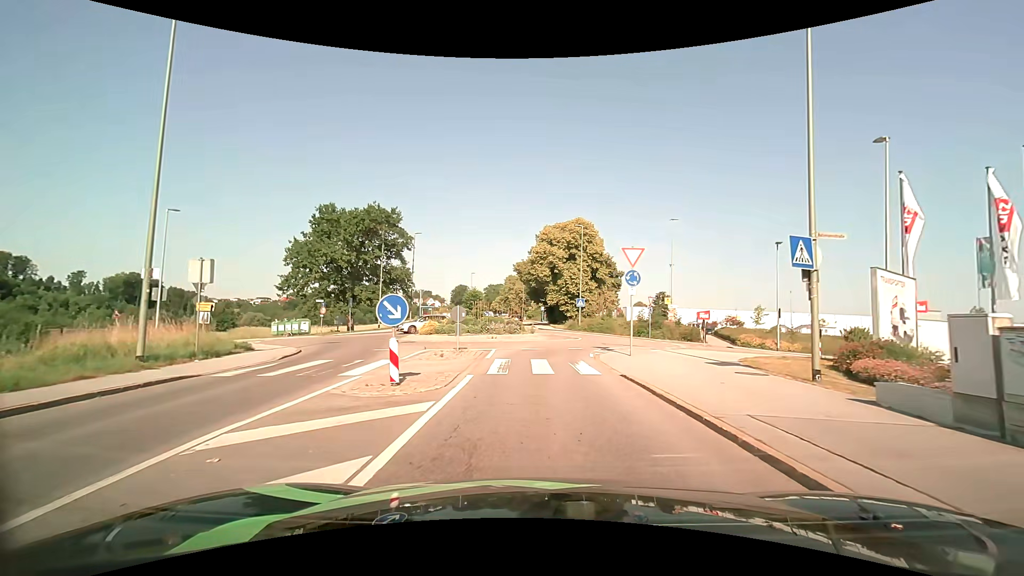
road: tertiary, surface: asphalt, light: Day
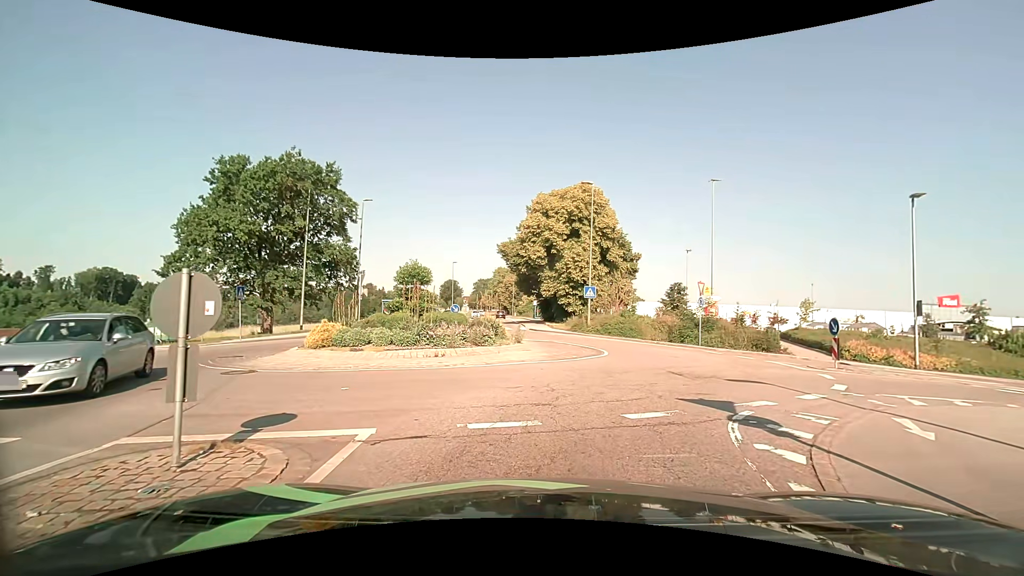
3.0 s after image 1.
(+0.1, +13.9) m; +1°
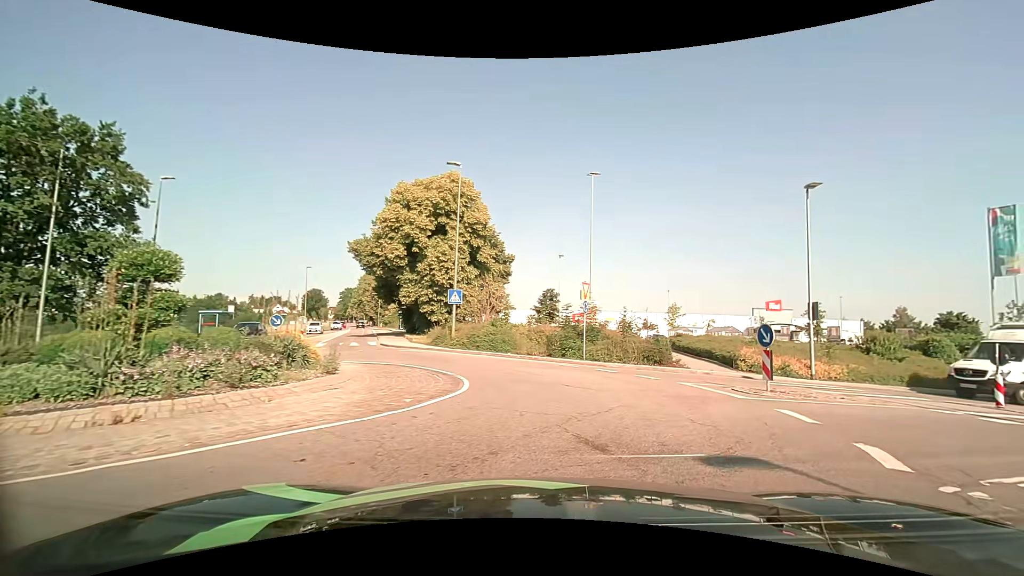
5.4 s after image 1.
(+0.7, +6.5) m; +15°
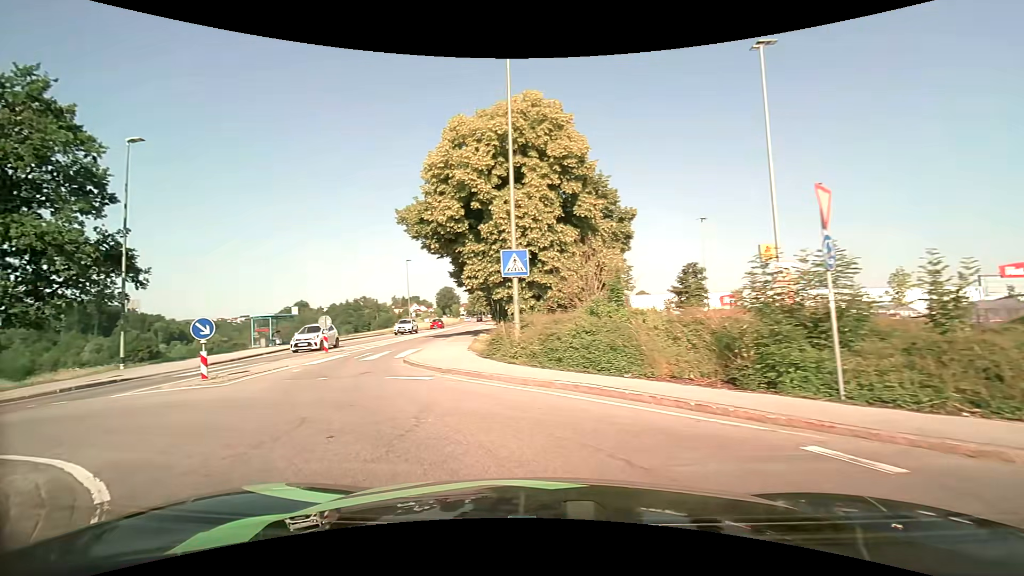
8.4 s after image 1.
(+0.2, +13.6) m; -15°
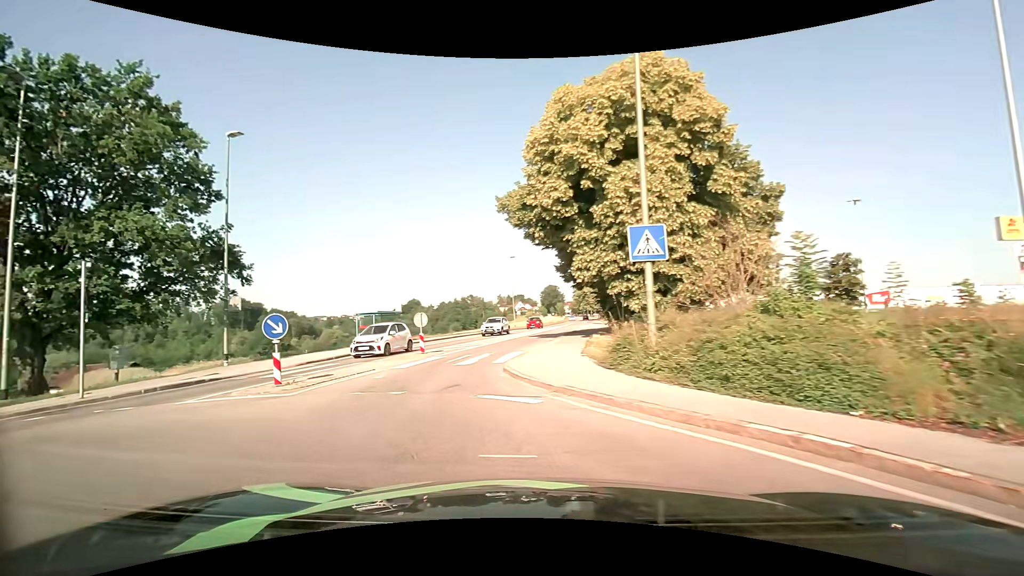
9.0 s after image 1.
(-0.4, +3.3) m; -12°
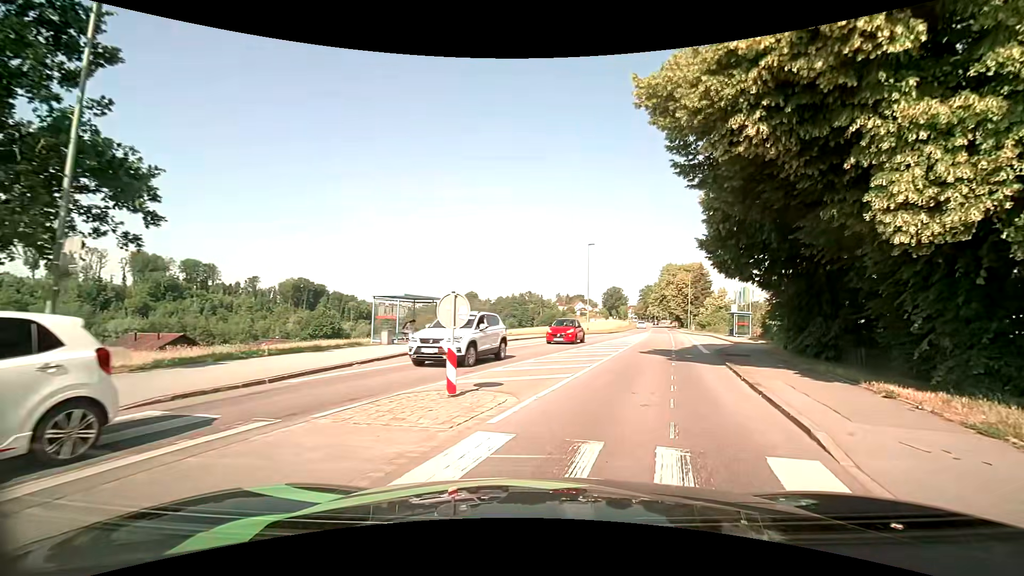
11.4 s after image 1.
(-2.5, +12.9) m; -8°
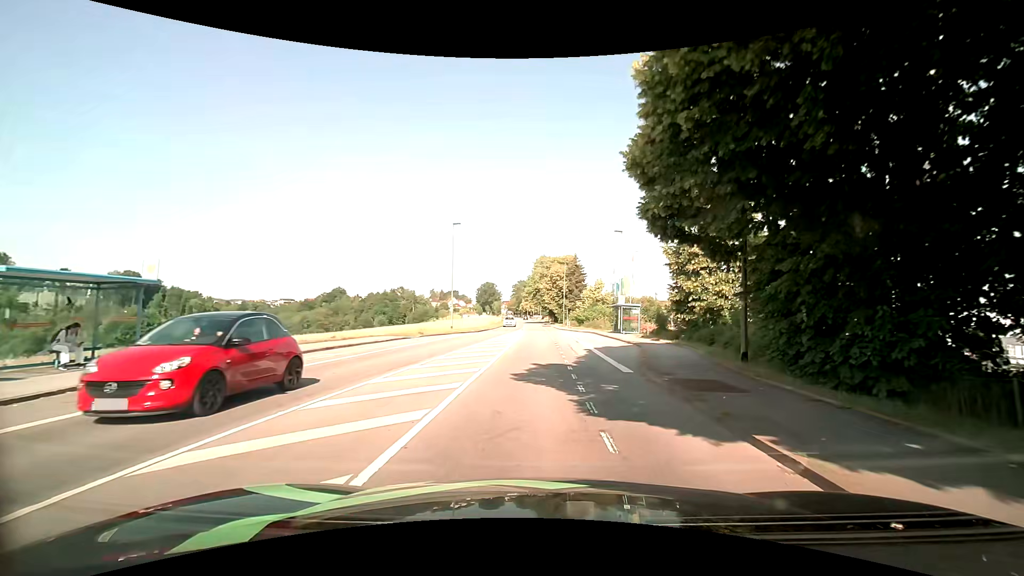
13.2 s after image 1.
(+1.9, +11.1) m; +16°
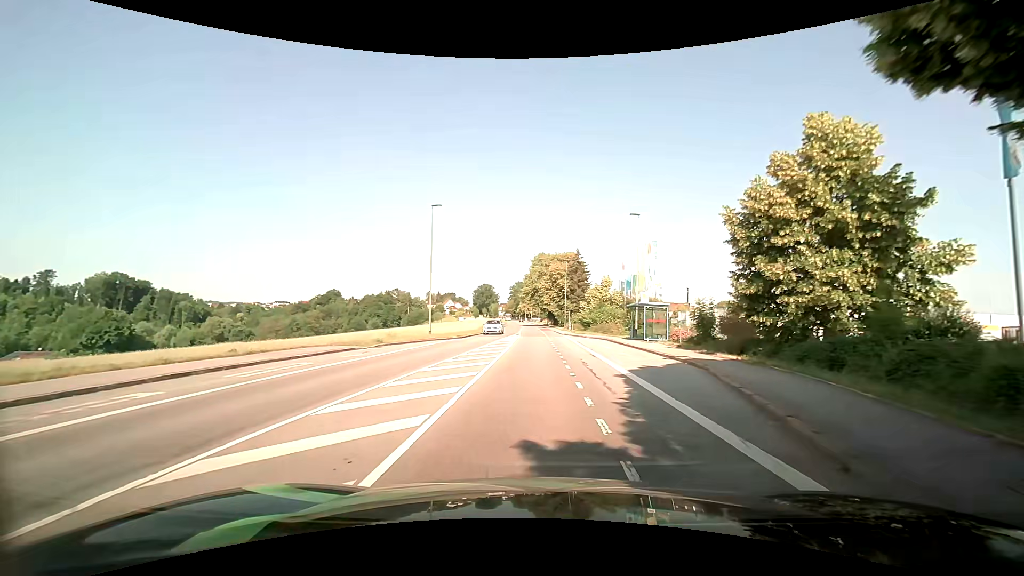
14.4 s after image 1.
(0.0, +9.2) m; 0°
(0, +10) (0, +20) (0, +30) (0, +40) (0, +50) (0, +60) (0, +70) (0, +80) (-1, +90) (-1, +100) m
